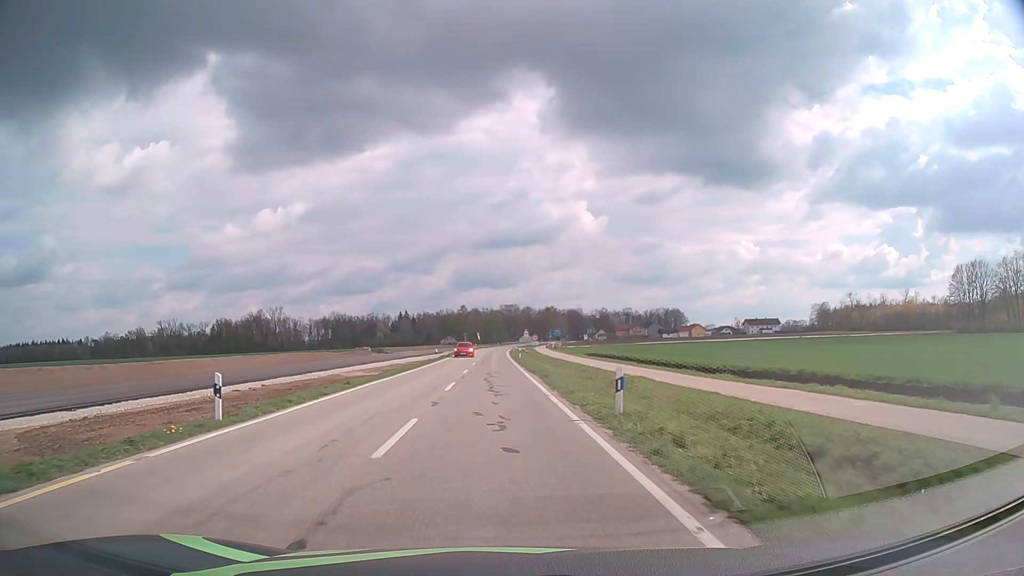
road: tertiary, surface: asphalt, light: Day
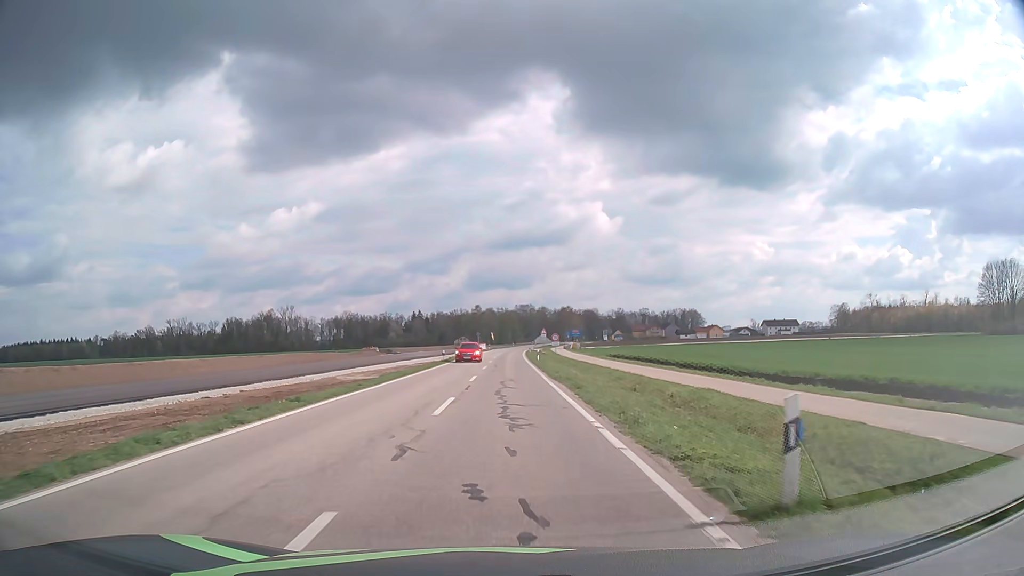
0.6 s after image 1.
(-0.1, +7.0) m; -1°
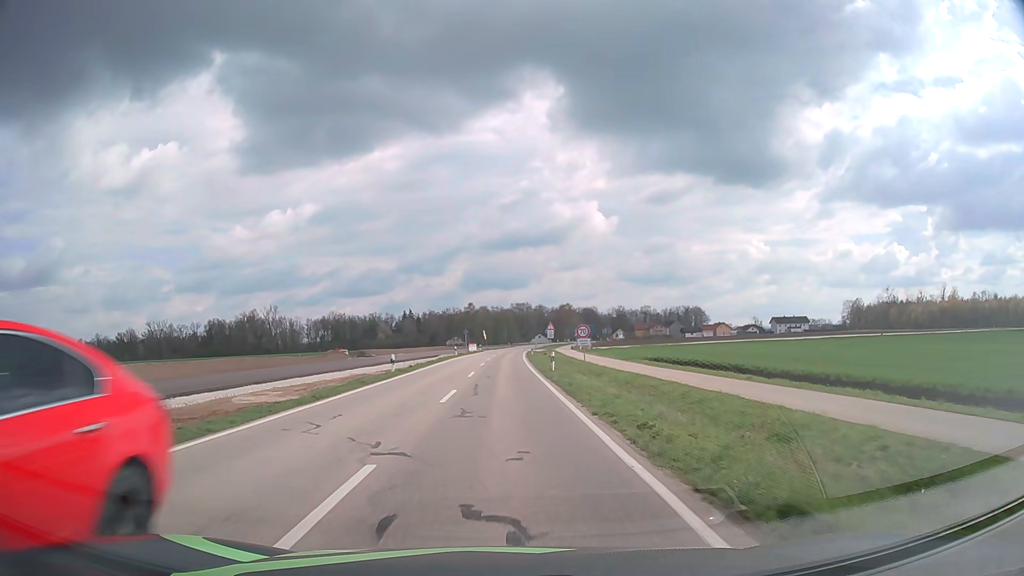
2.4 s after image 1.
(+0.1, +21.9) m; 0°
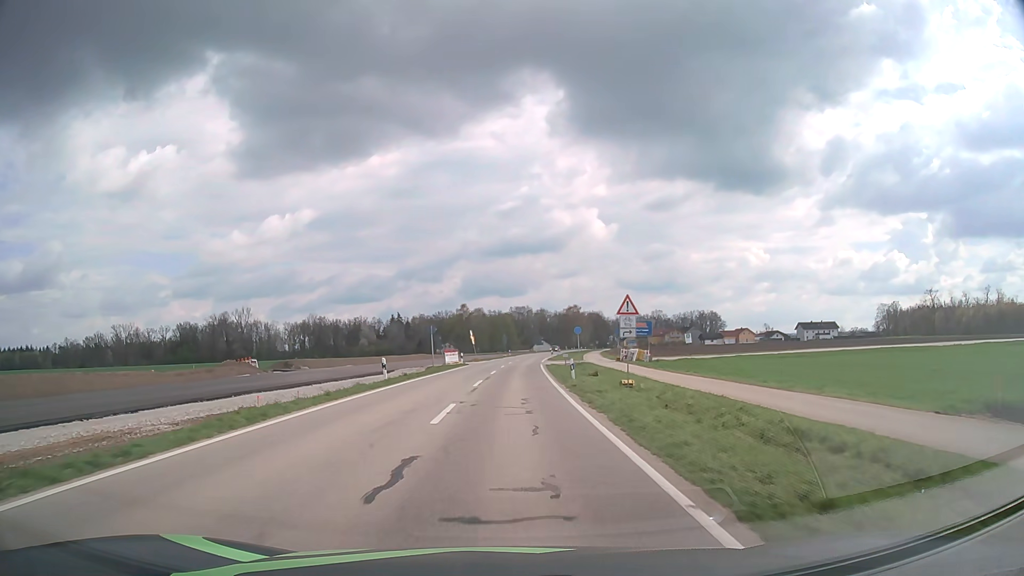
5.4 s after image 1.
(-0.3, +40.6) m; 0°
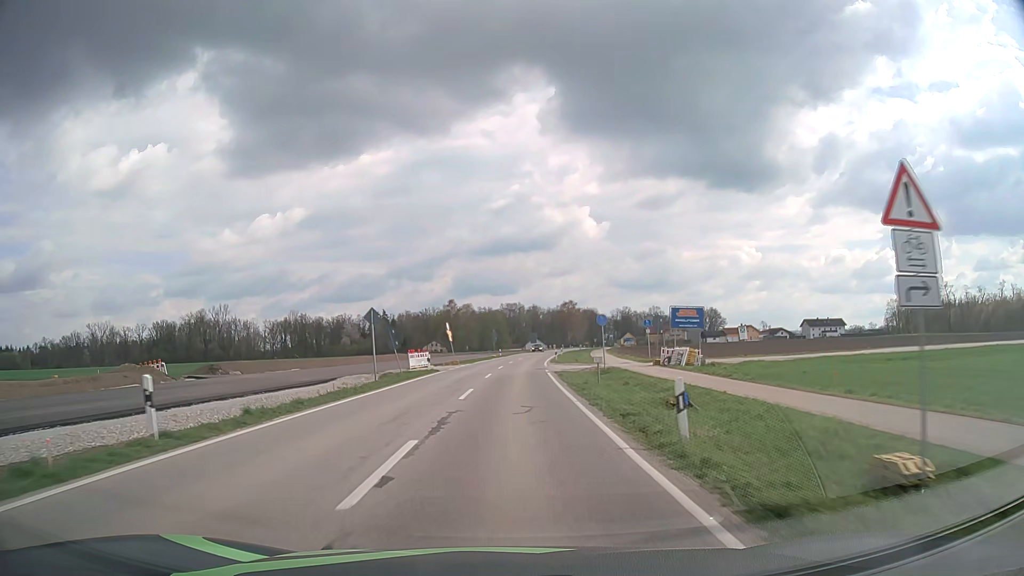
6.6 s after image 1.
(+0.1, +18.4) m; +1°
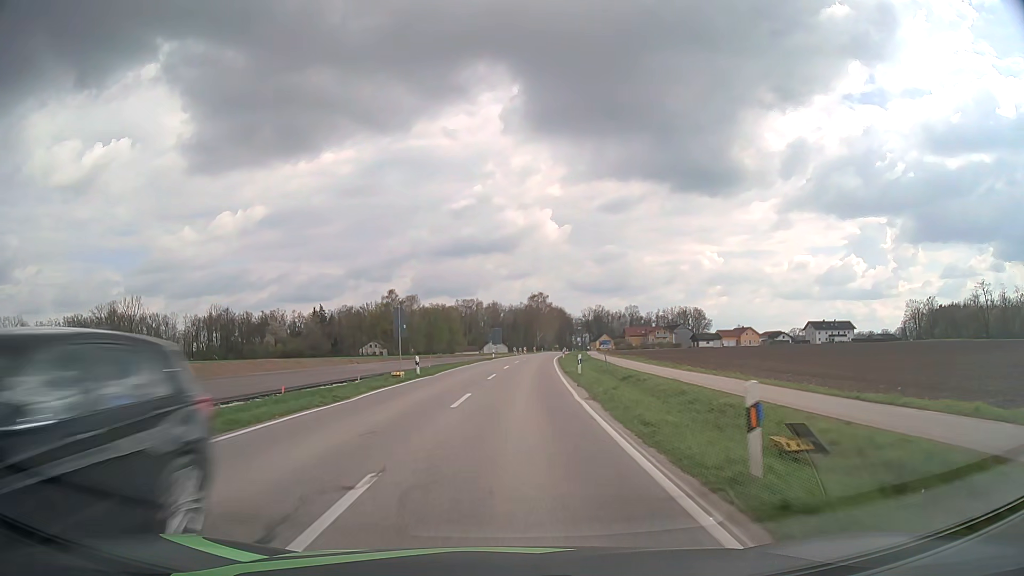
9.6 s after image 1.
(+1.3, +50.7) m; +3°
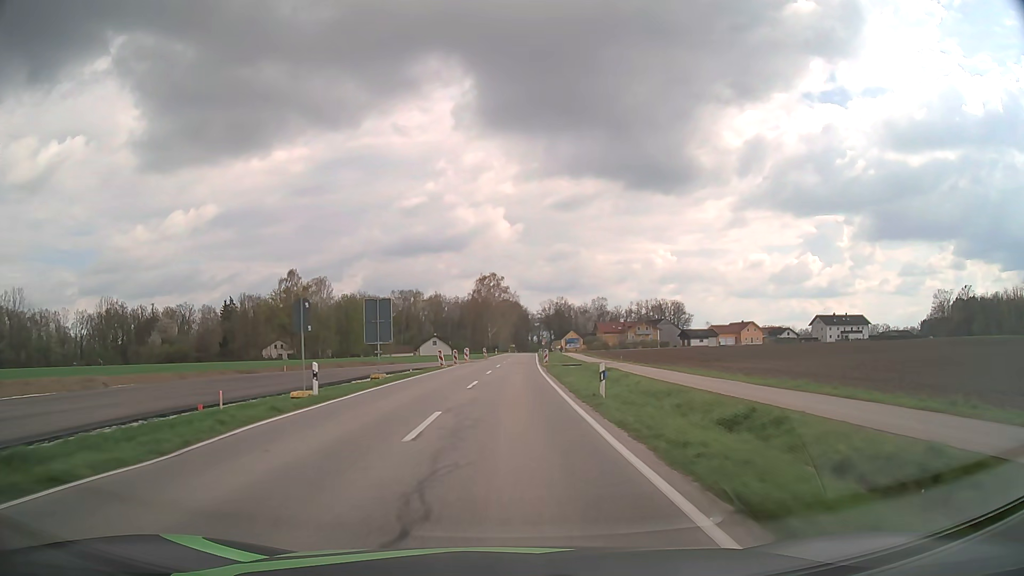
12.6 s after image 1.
(+2.3, +54.1) m; +4°
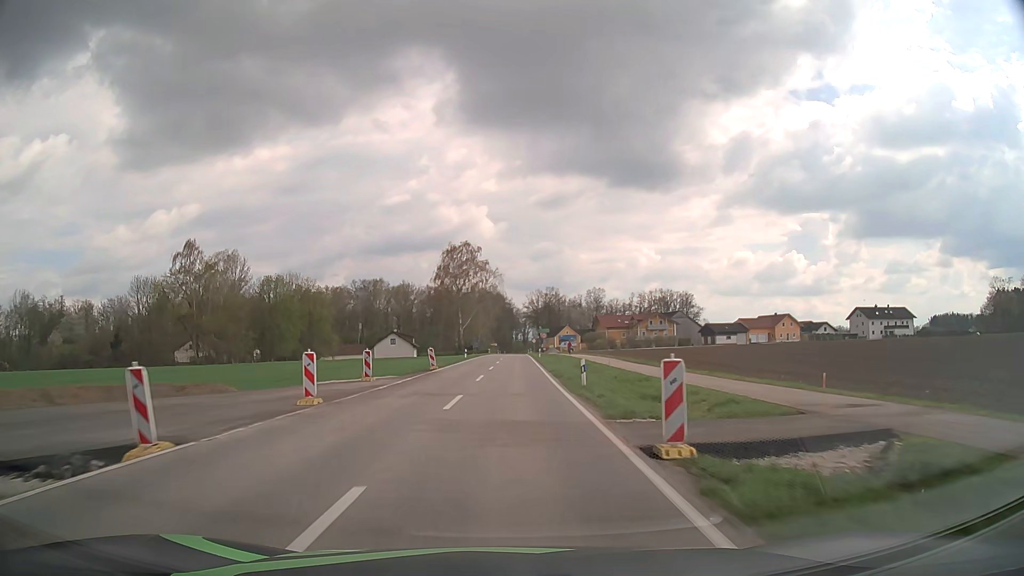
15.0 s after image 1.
(+0.7, +43.5) m; +2°
(0, +10) (0, +20) (0, +30) (0, +40) (+1, +50) (+1, +60) (+1, +70) (+1, +80) (+1, +90) (+1, +100) m
